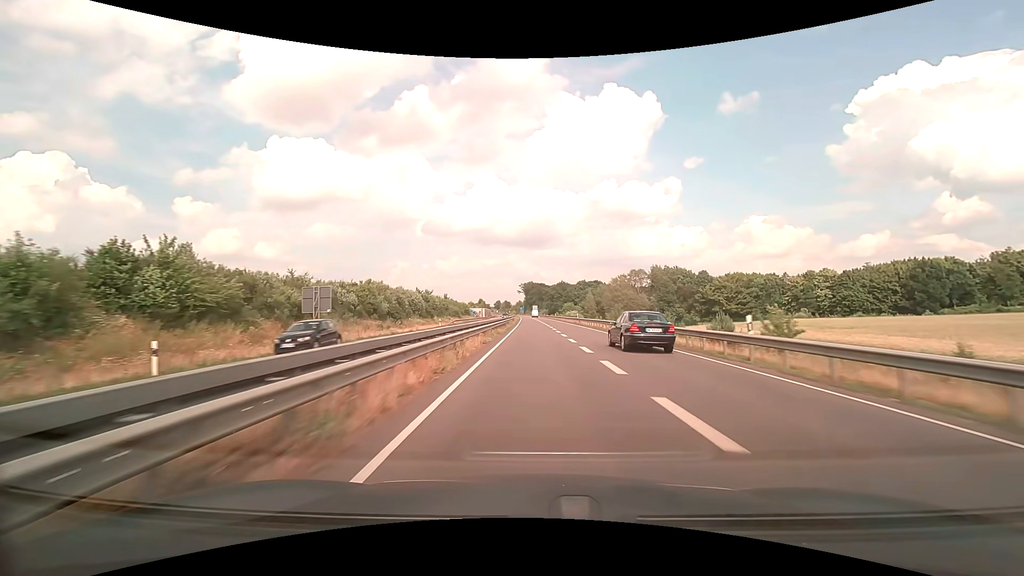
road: trunk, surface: asphalt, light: Day
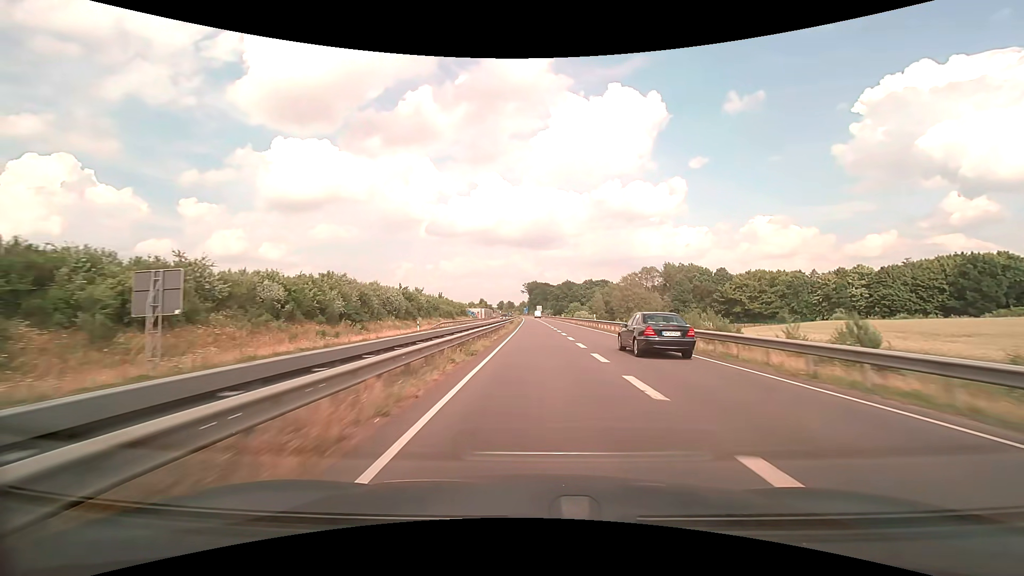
(-0.1, +15.0) m; 0°
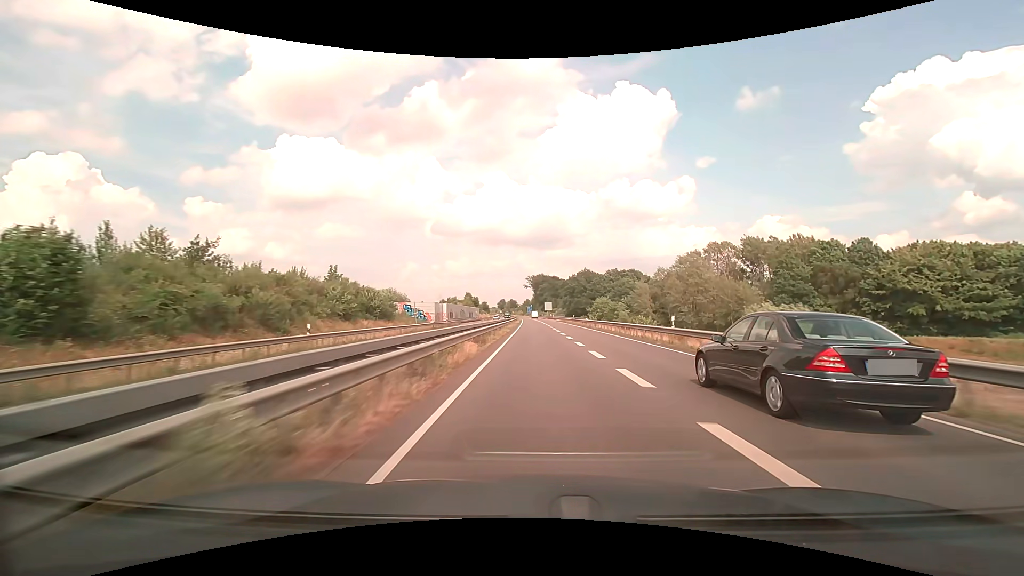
(-0.5, +76.5) m; -1°
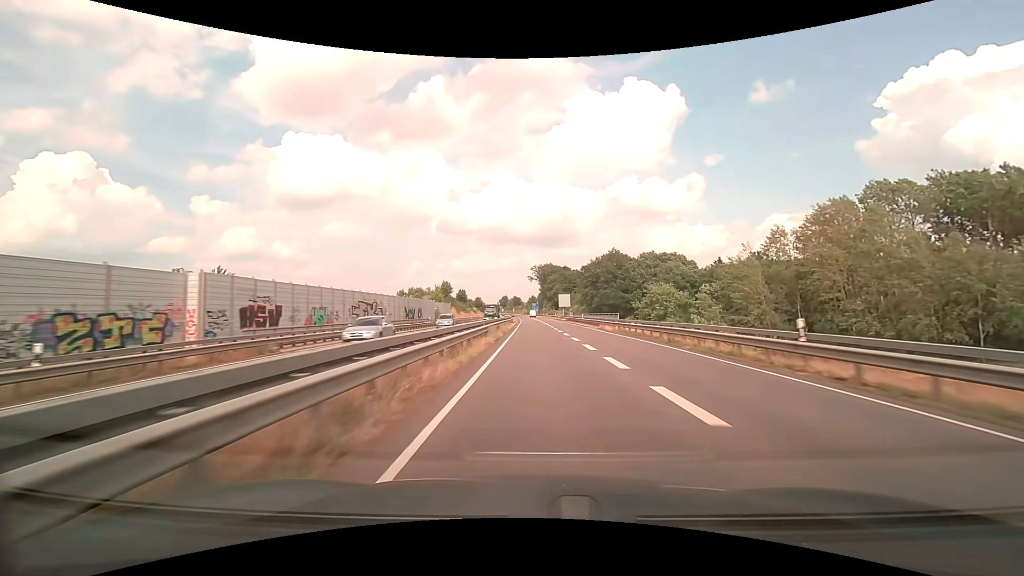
(-0.4, +63.1) m; -1°
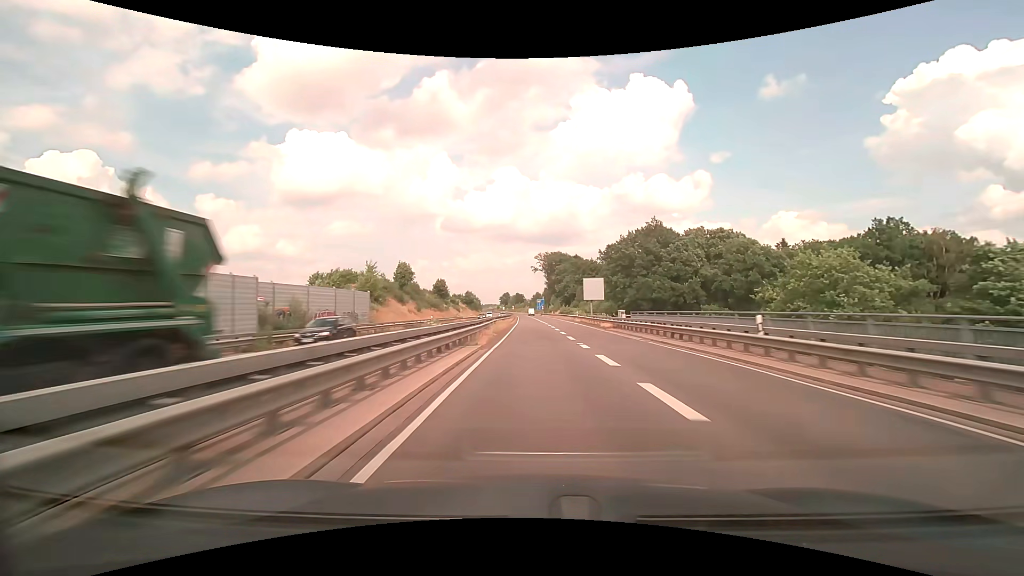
(-0.1, +47.6) m; -1°
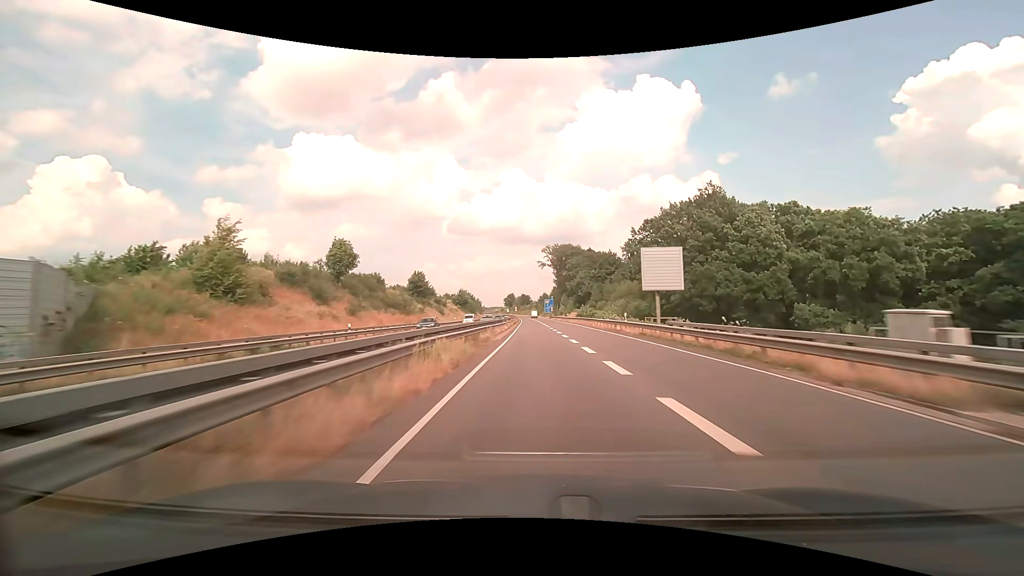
(-0.1, +31.1) m; -1°
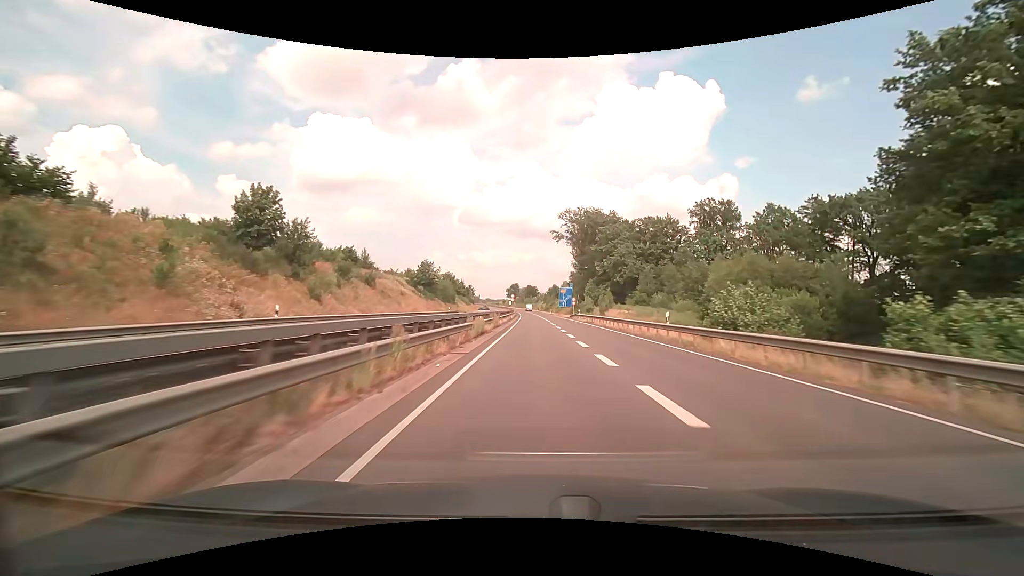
(-0.4, +58.4) m; -1°
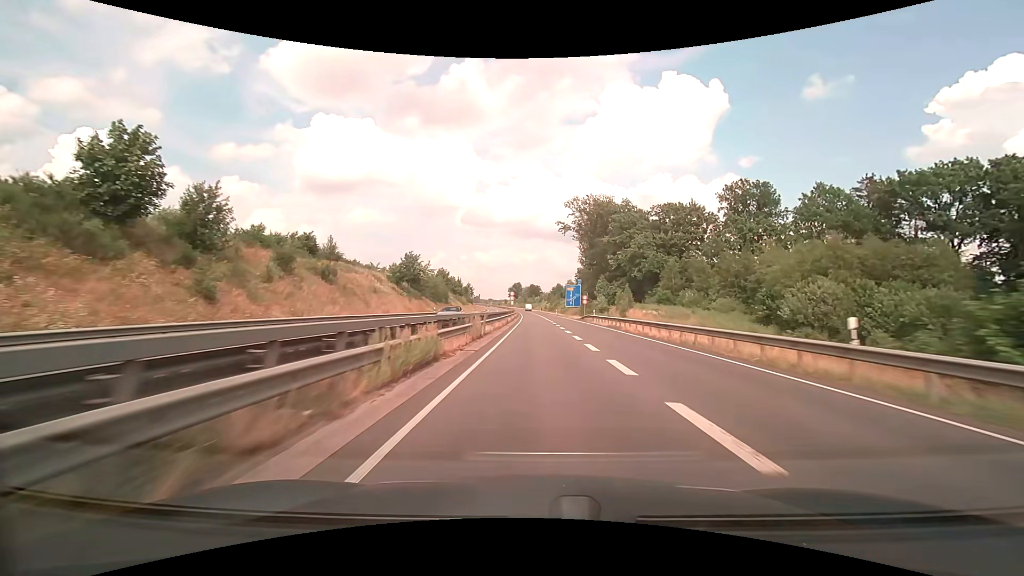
(0.0, +13.3) m; 0°
(0, +10) (0, +20) (0, +30) (0, +40) (0, +50) (0, +60) (0, +70) (0, +80) (0, +90) (-1, +100) m
